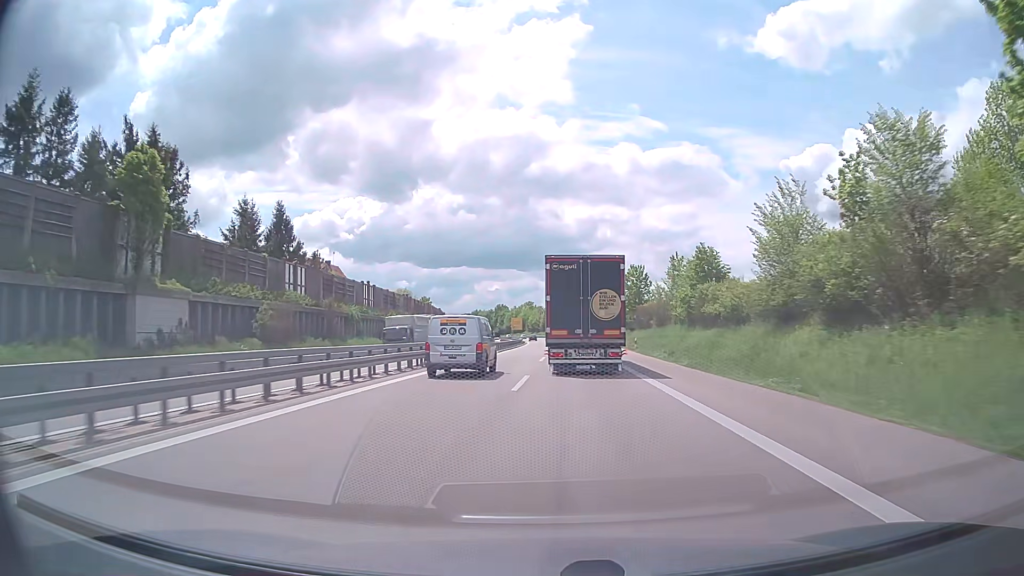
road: trunk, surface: asphalt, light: Day
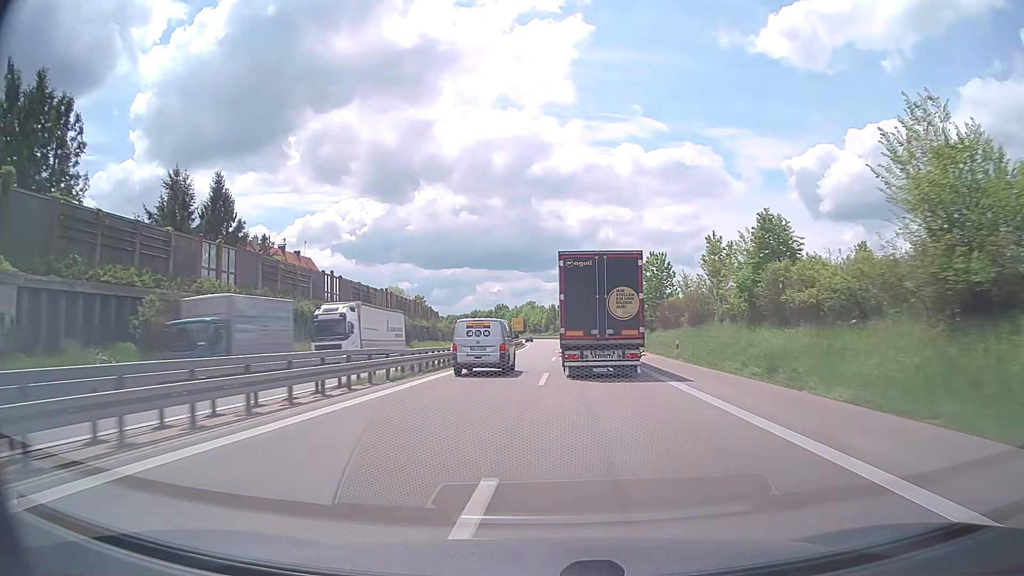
(0.0, +15.9) m; 0°
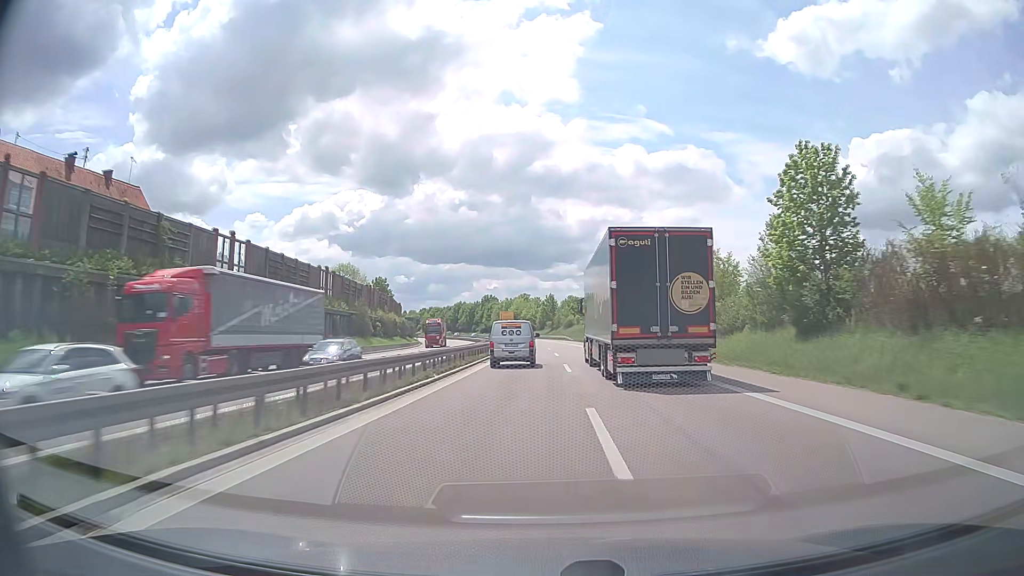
(+0.1, +48.4) m; 0°
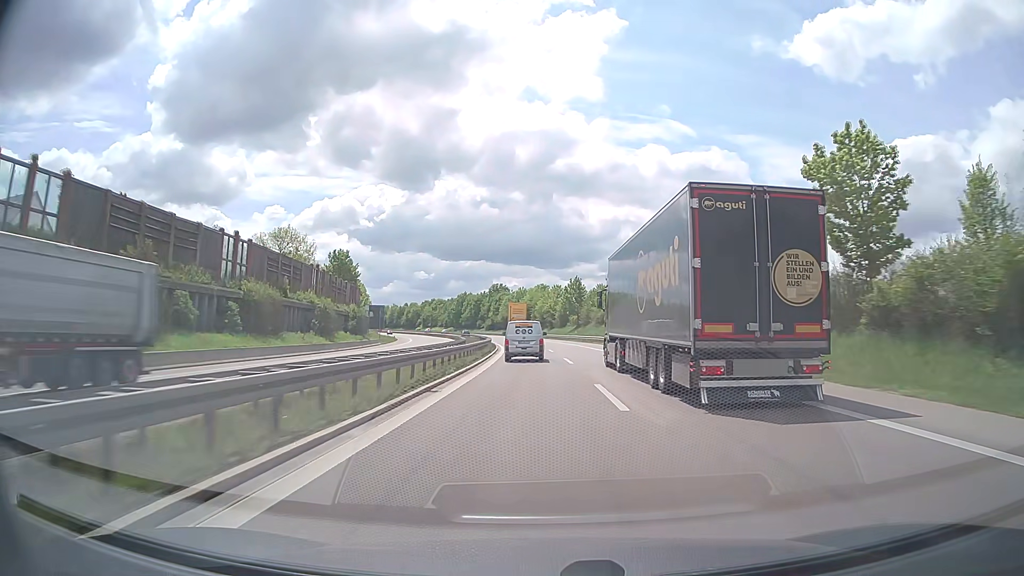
(-0.4, +48.8) m; -2°
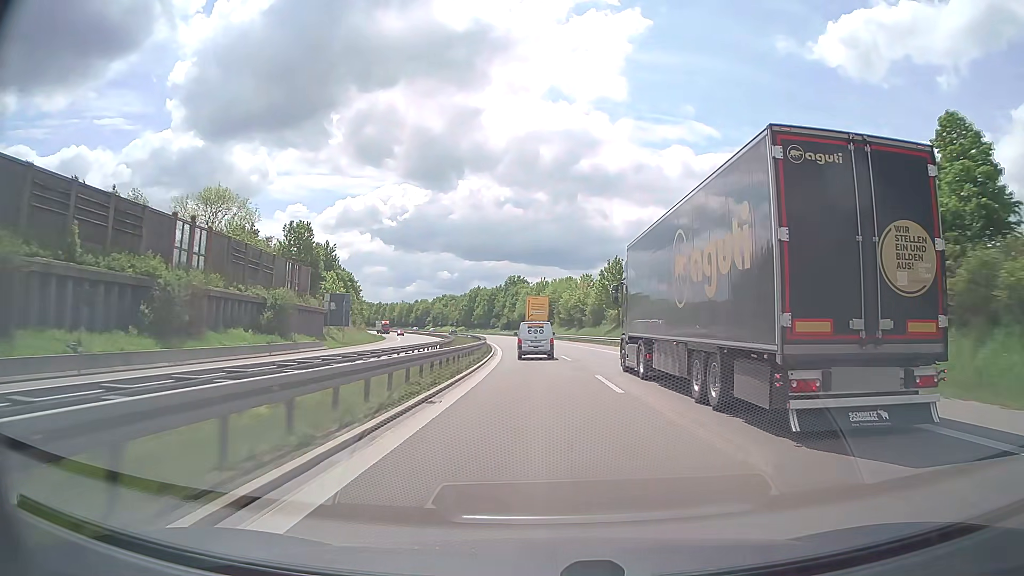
(-0.5, +32.7) m; -2°
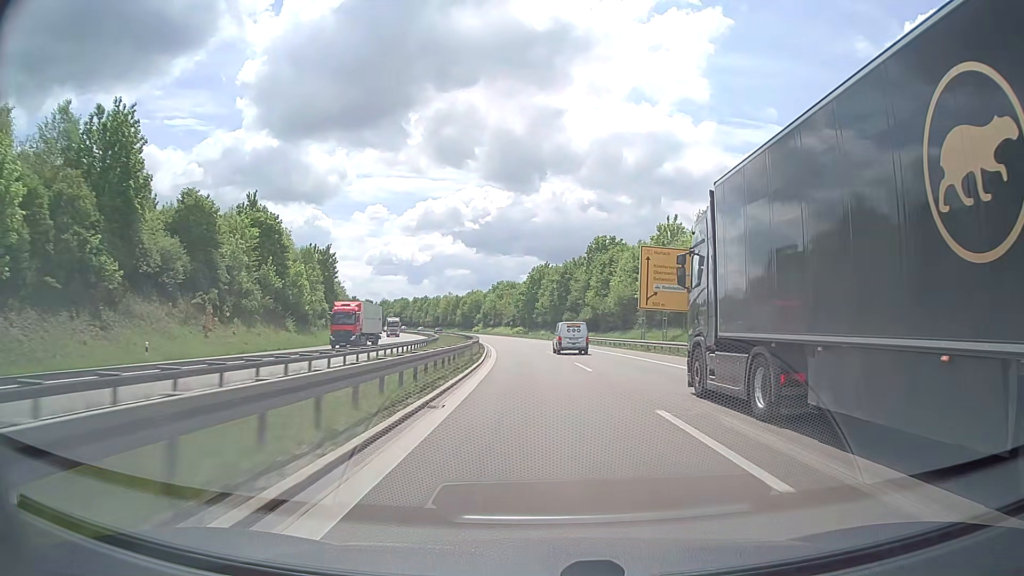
(-4.6, +81.8) m; -7°
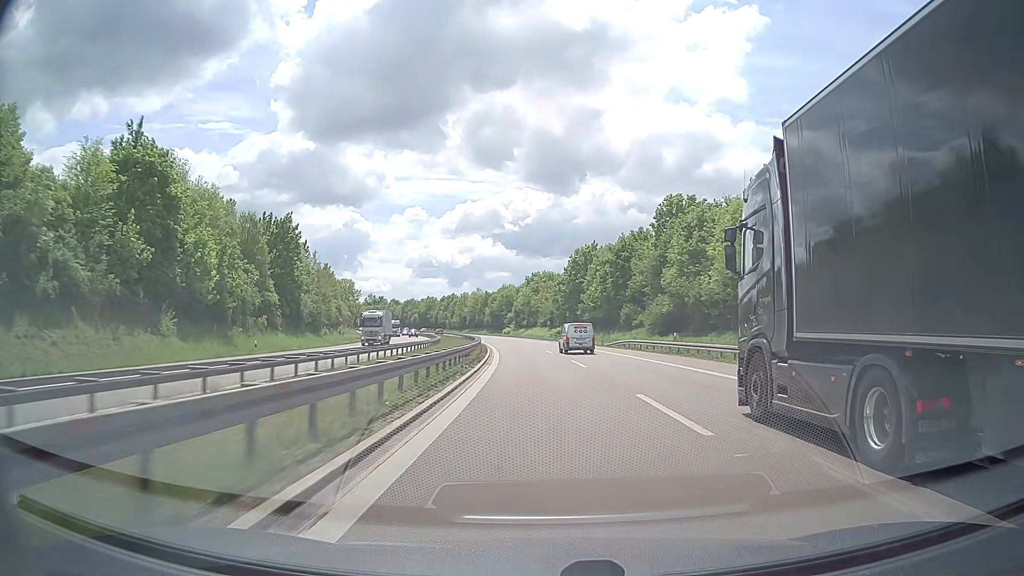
(-1.0, +32.8) m; -3°
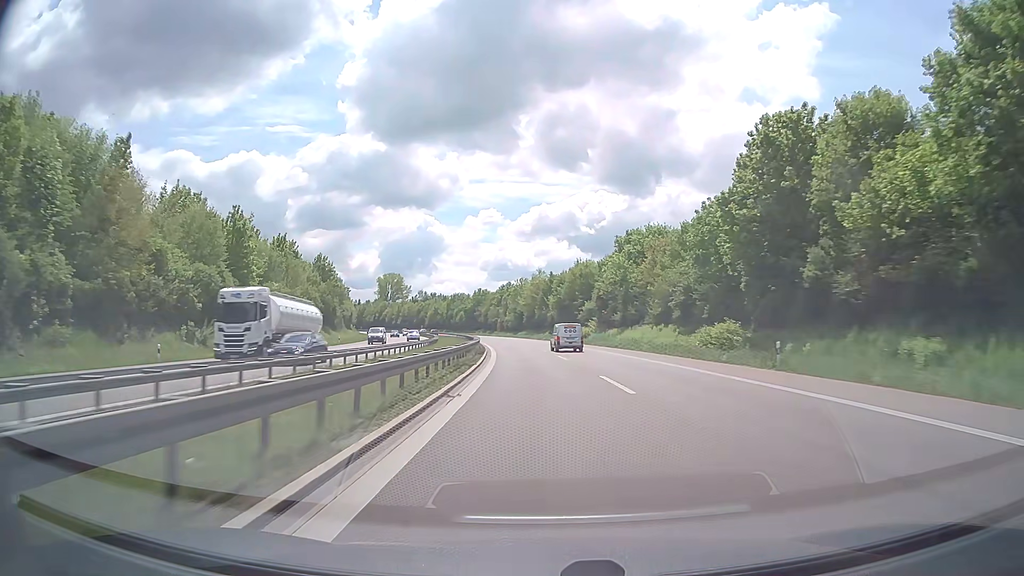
(-3.7, +65.9) m; -7°
(0, +10) (0, +20) (-1, +30) (-1, +40) (-2, +50) (-3, +60) (-4, +70) (-6, +80) (-7, +90) (-9, +100) m
